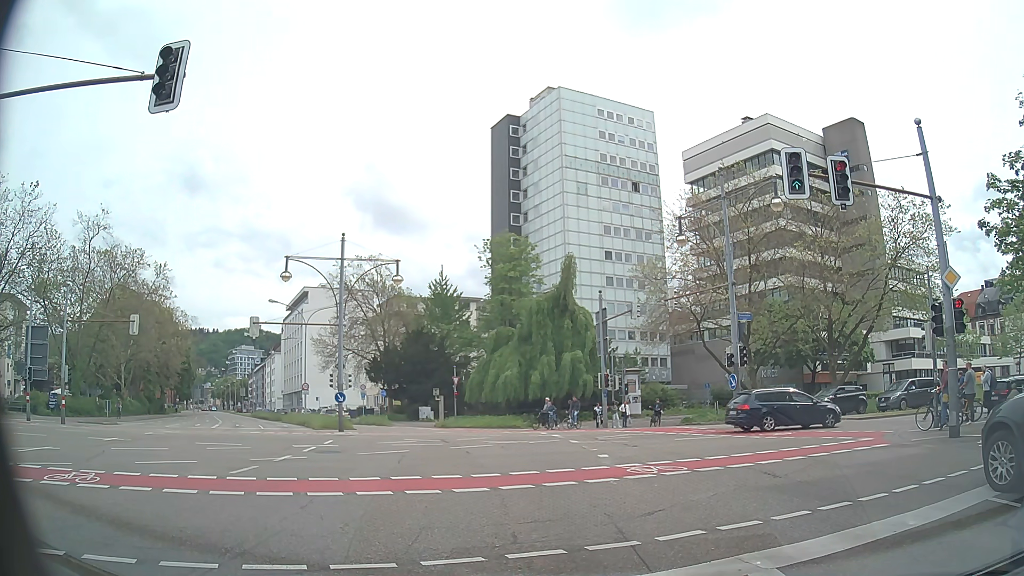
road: secondary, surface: asphalt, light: Day
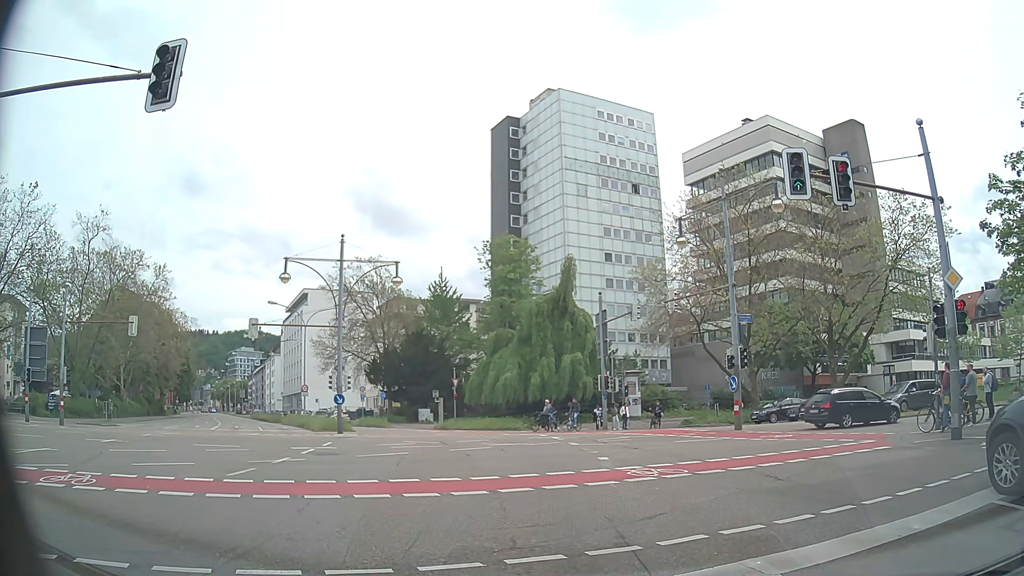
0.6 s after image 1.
(0.0, +0.1) m; 0°
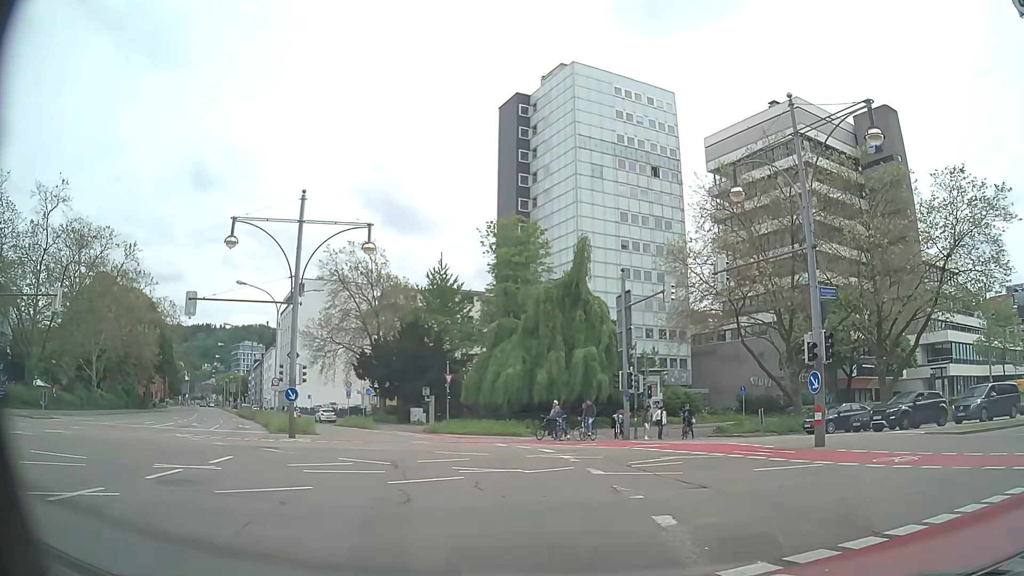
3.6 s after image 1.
(+0.1, +8.2) m; 0°
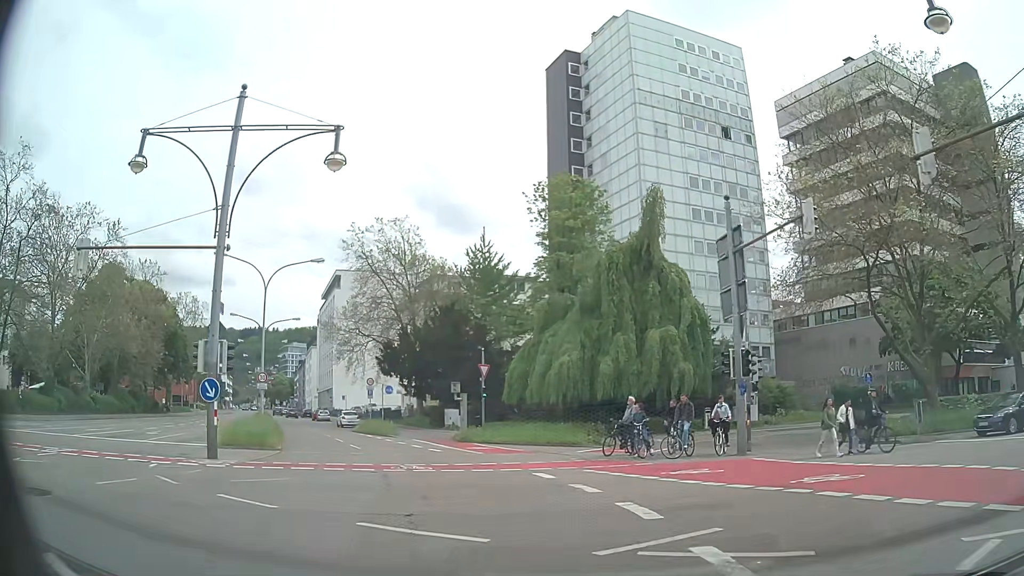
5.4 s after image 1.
(-0.1, +11.3) m; -4°
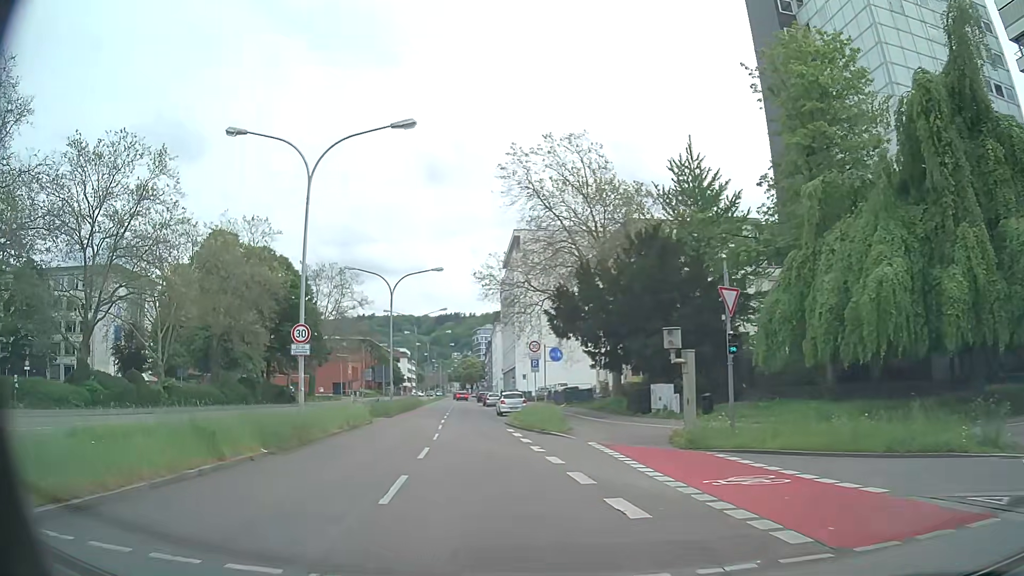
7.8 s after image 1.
(-2.6, +18.2) m; -18°
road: primary
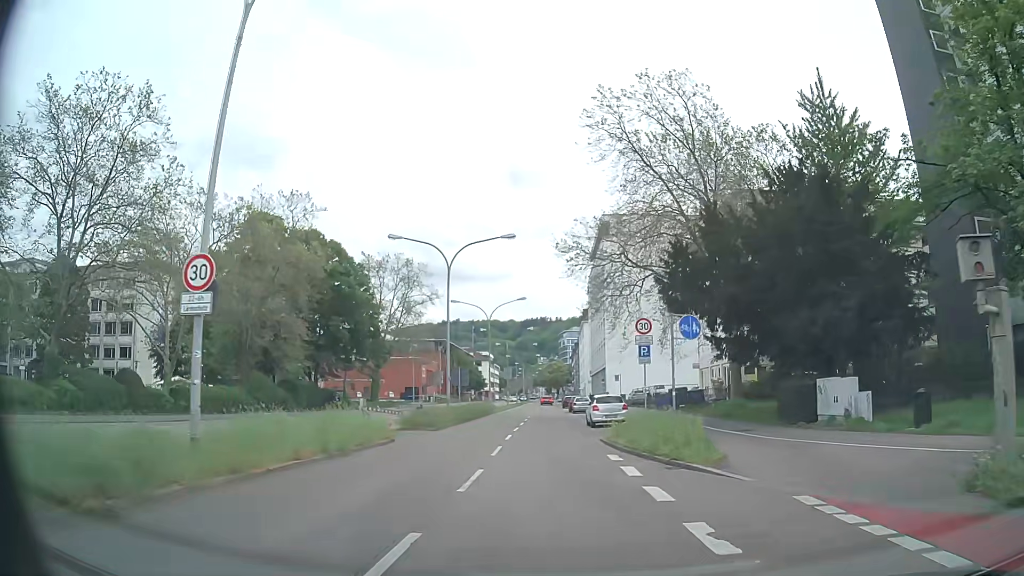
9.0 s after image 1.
(-0.8, +11.0) m; -7°
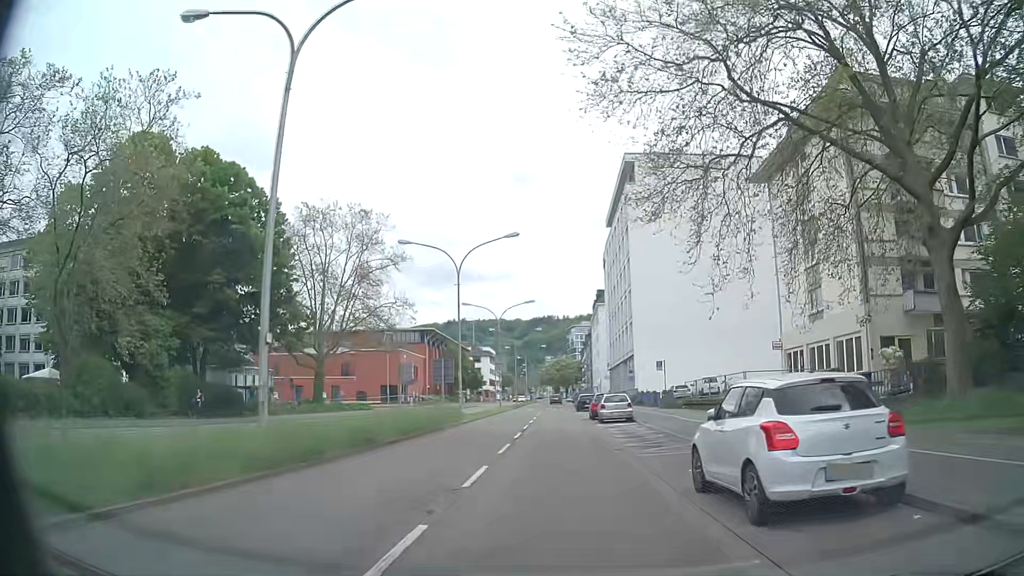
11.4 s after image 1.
(-0.2, +23.8) m; -1°
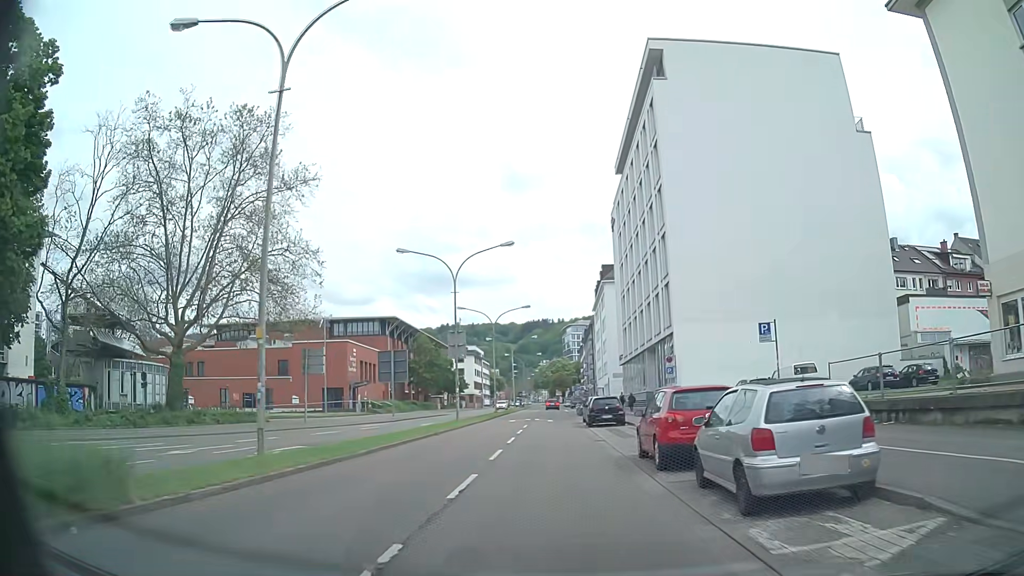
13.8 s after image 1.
(+0.3, +24.9) m; +1°
